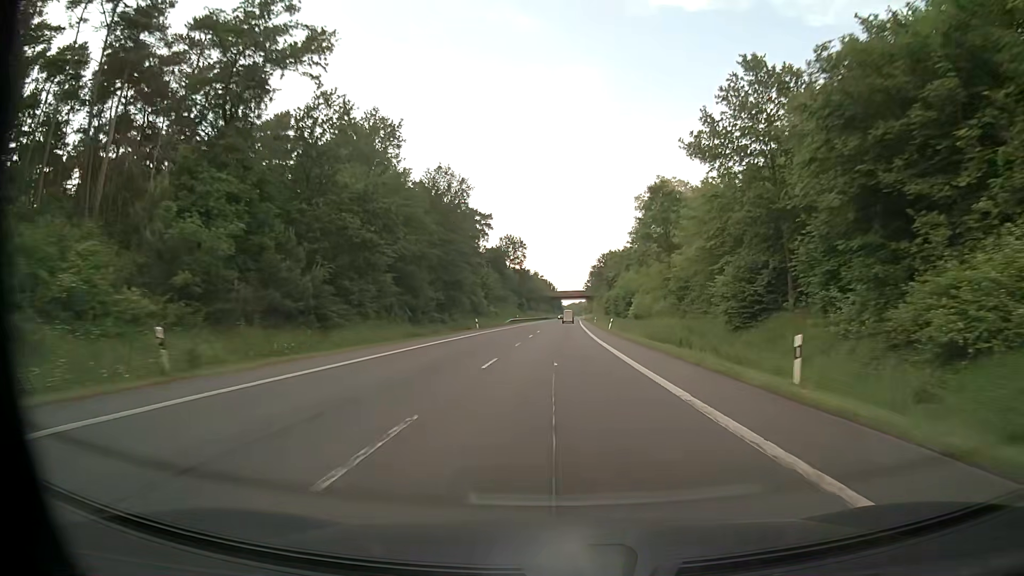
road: primary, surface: asphalt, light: Day
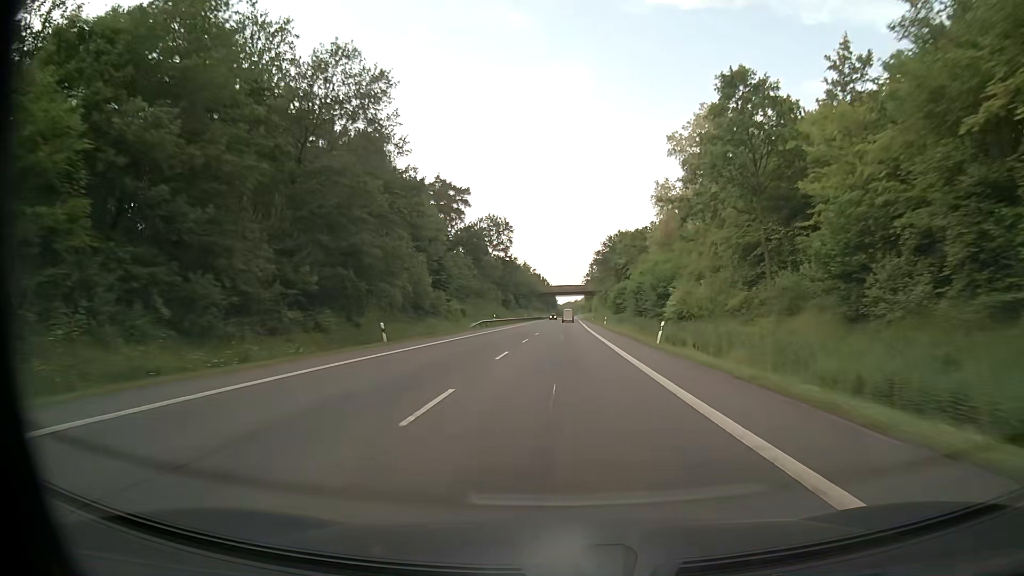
(+0.1, +32.8) m; 0°
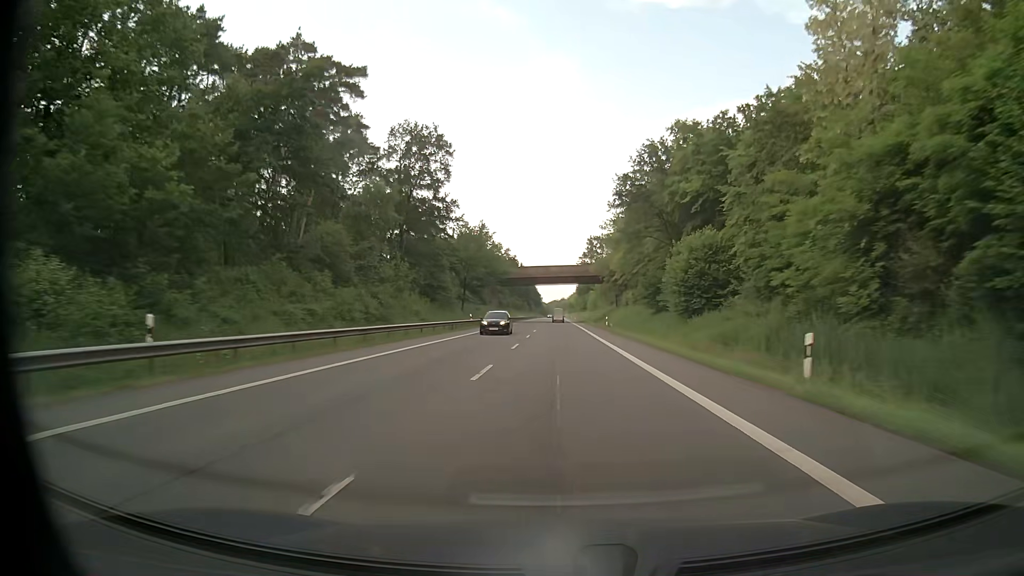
(+0.9, +66.0) m; +1°
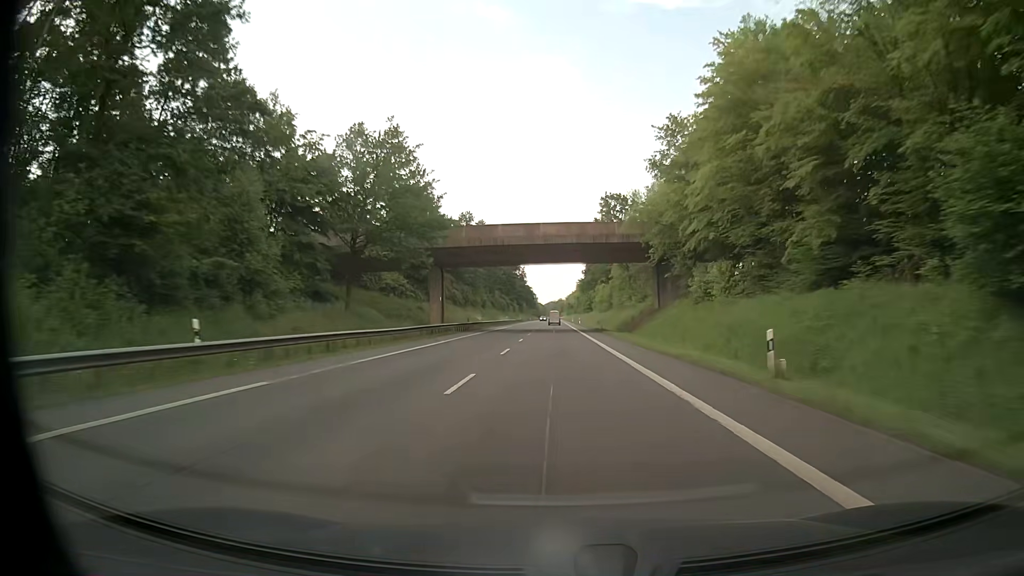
(+0.2, +49.7) m; 0°
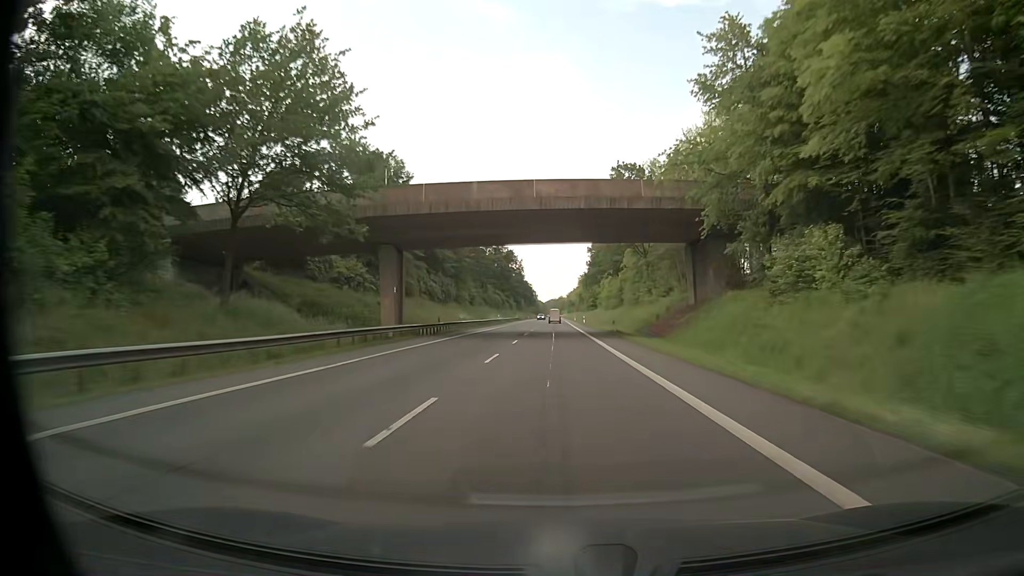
(0.0, +16.6) m; 0°
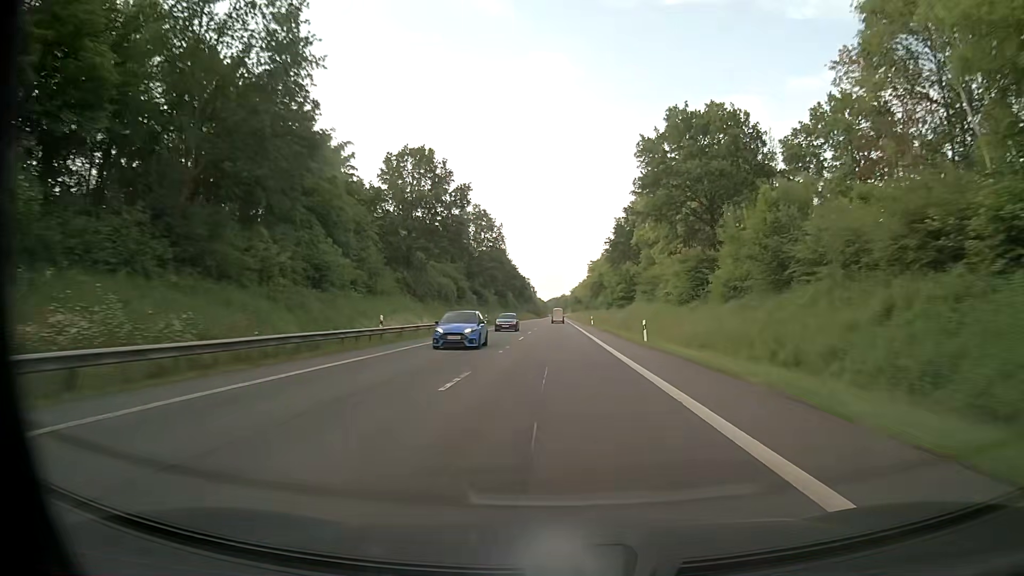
(-0.3, +66.5) m; 0°
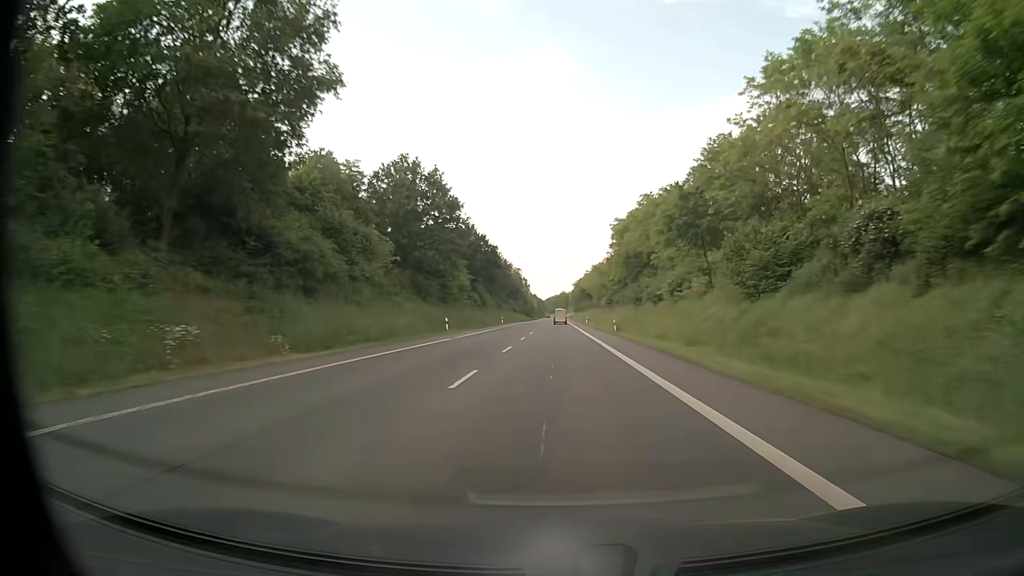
(+0.1, +83.2) m; 0°
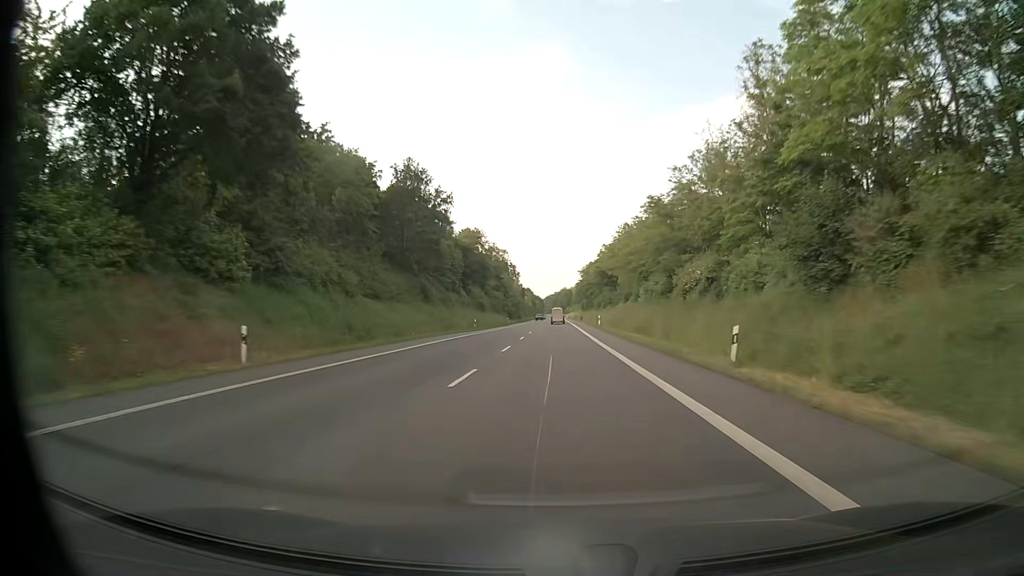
(+0.2, +83.2) m; 0°
(0, +10) (0, +20) (0, +30) (0, +40) (0, +50) (0, +60) (0, +70) (0, +80) (0, +90) (0, +100) m
